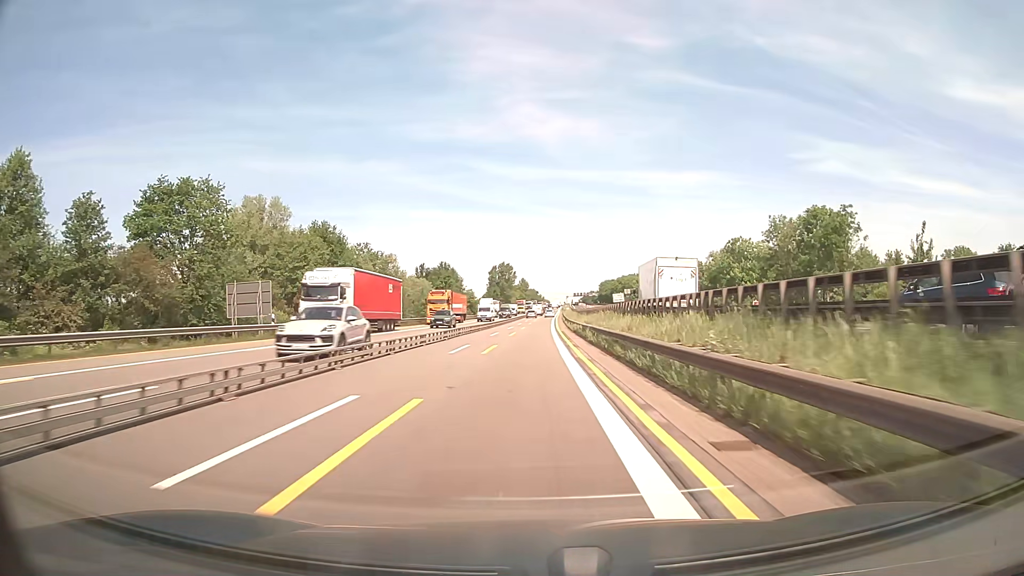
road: motorway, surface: asphalt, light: Day
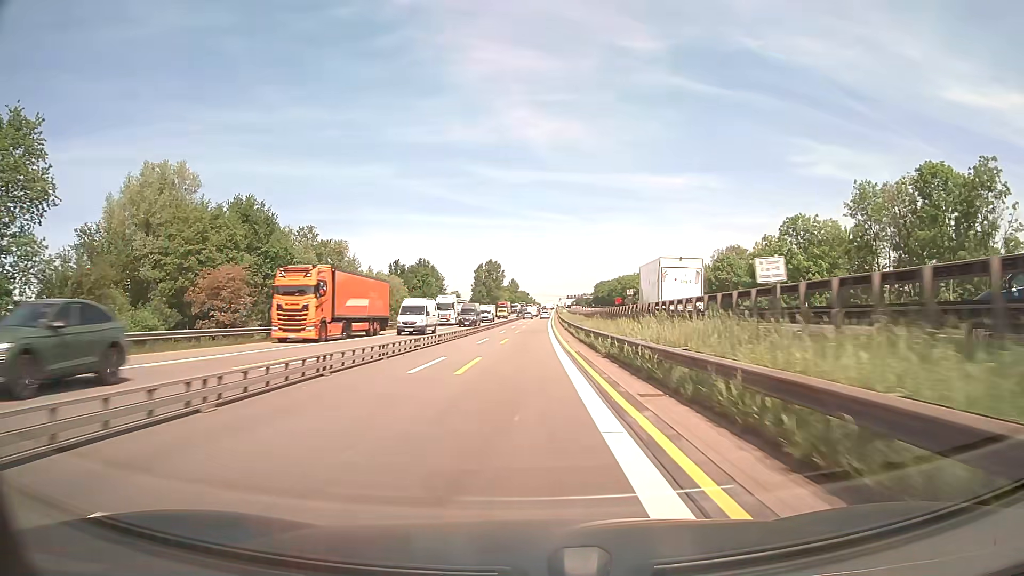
(+0.2, +25.0) m; +1°
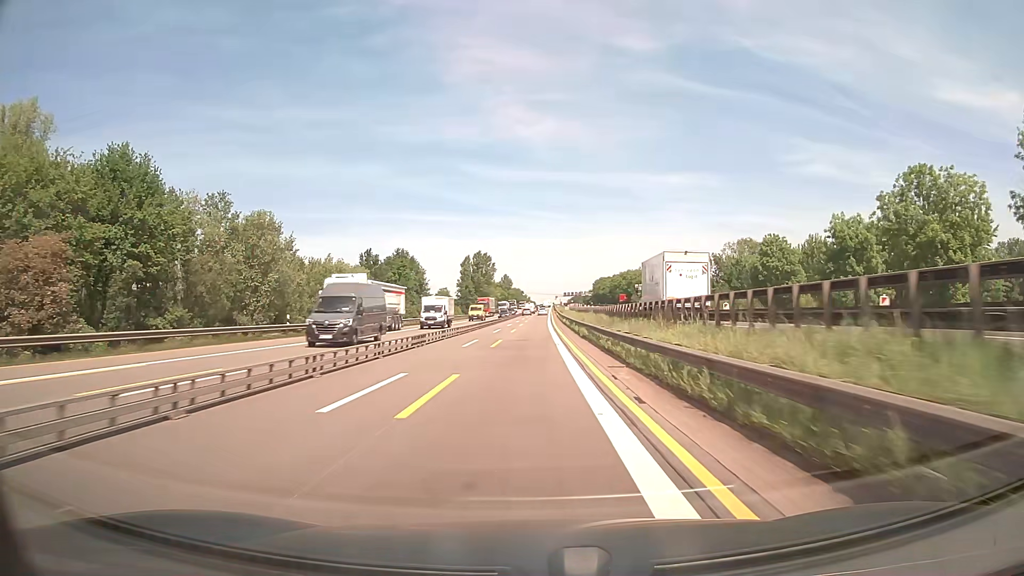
(+0.1, +25.0) m; 0°
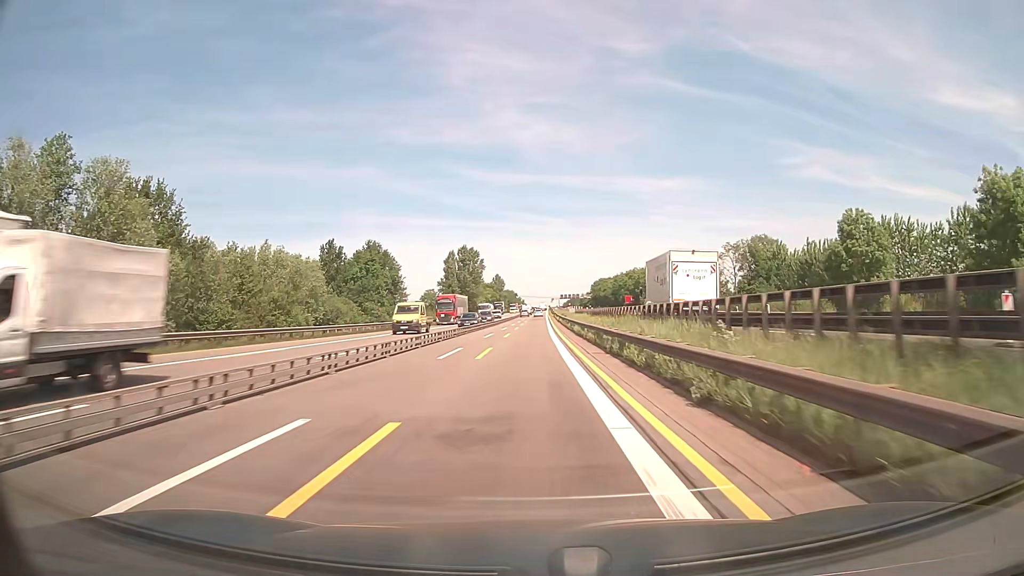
(+0.1, +25.0) m; 0°
